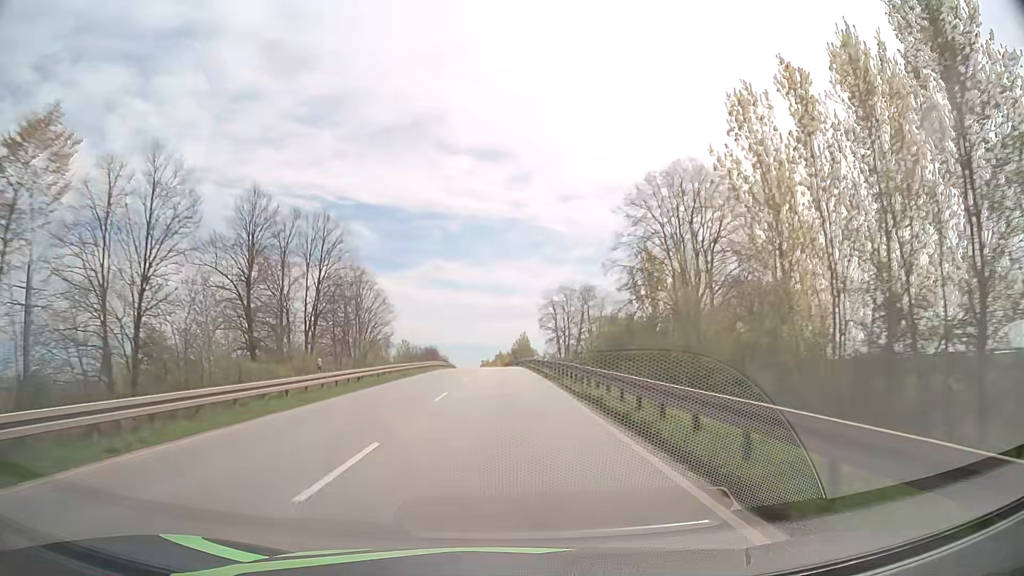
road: primary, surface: asphalt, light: Day
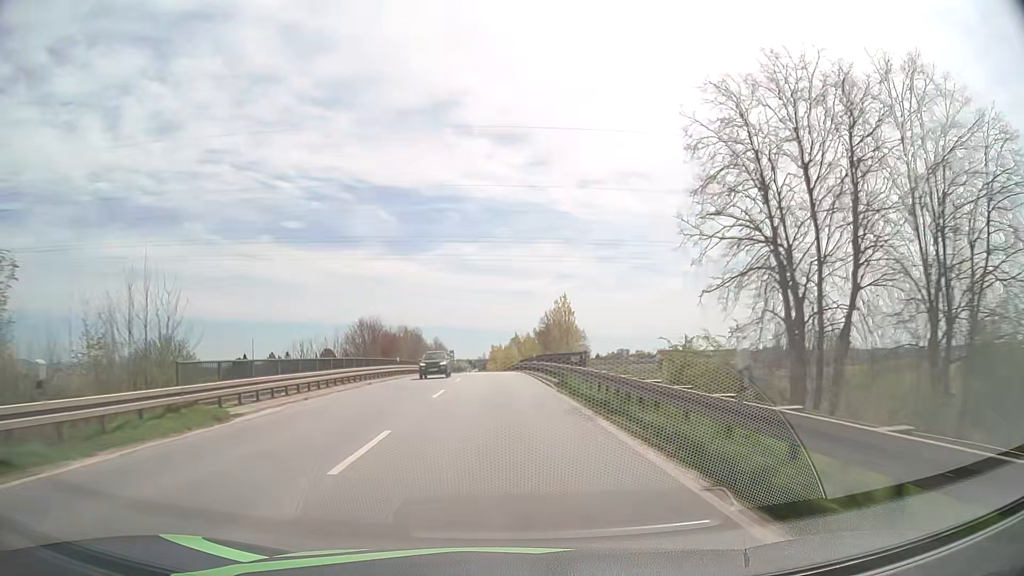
(-0.8, +71.1) m; -1°
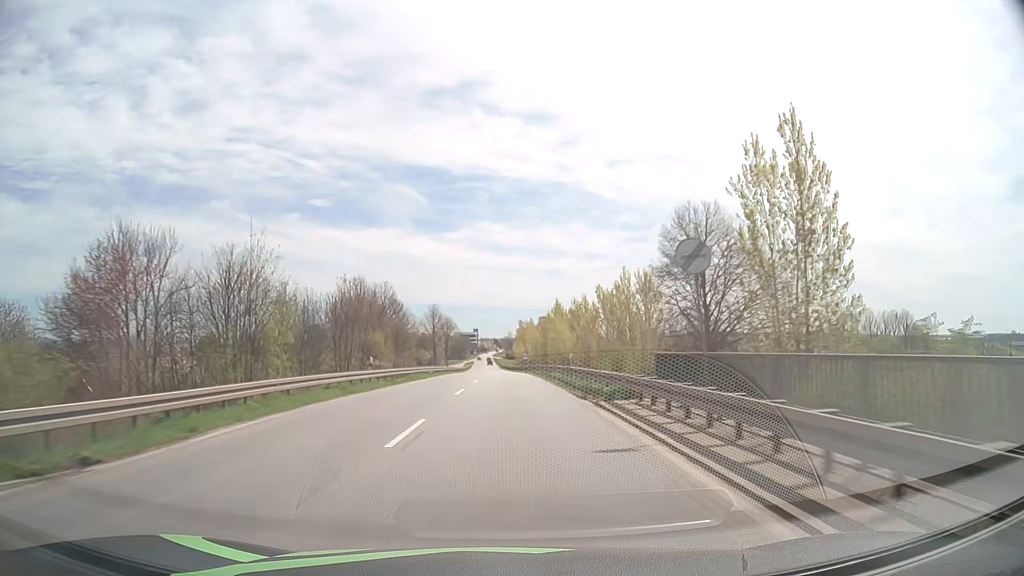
(-1.4, +58.1) m; -2°
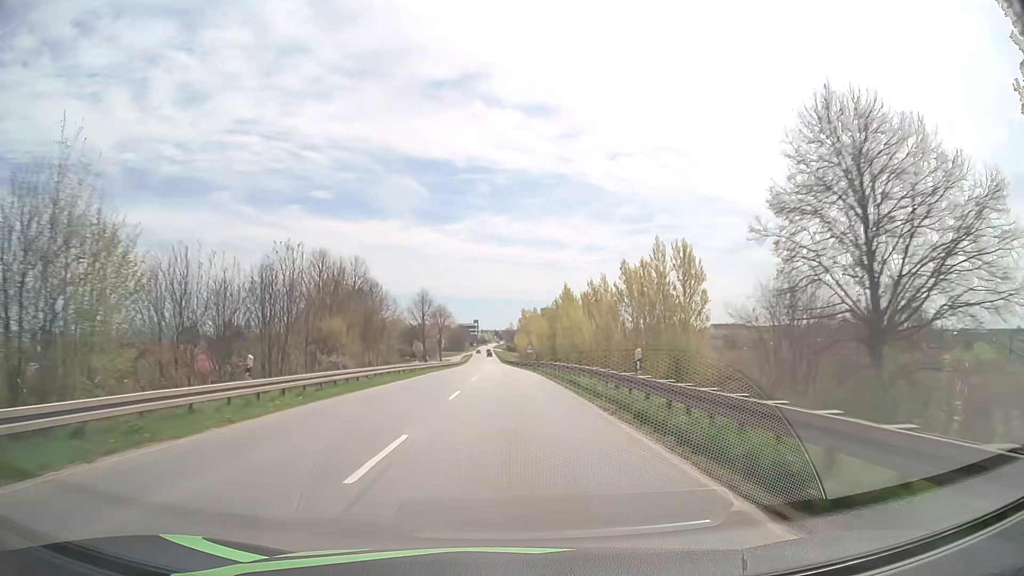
(0.0, +14.7) m; 0°
